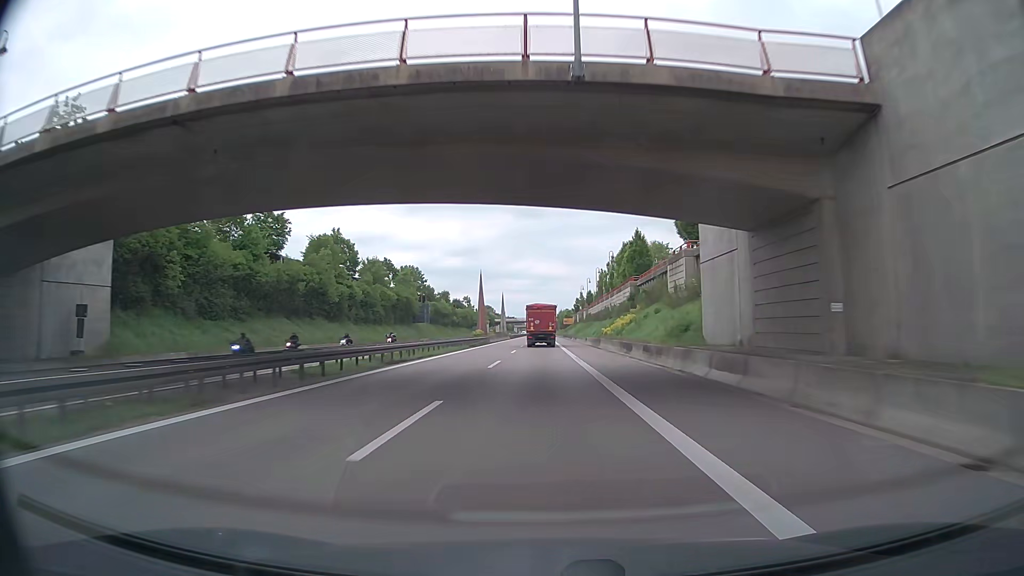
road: trunk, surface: asphalt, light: Day
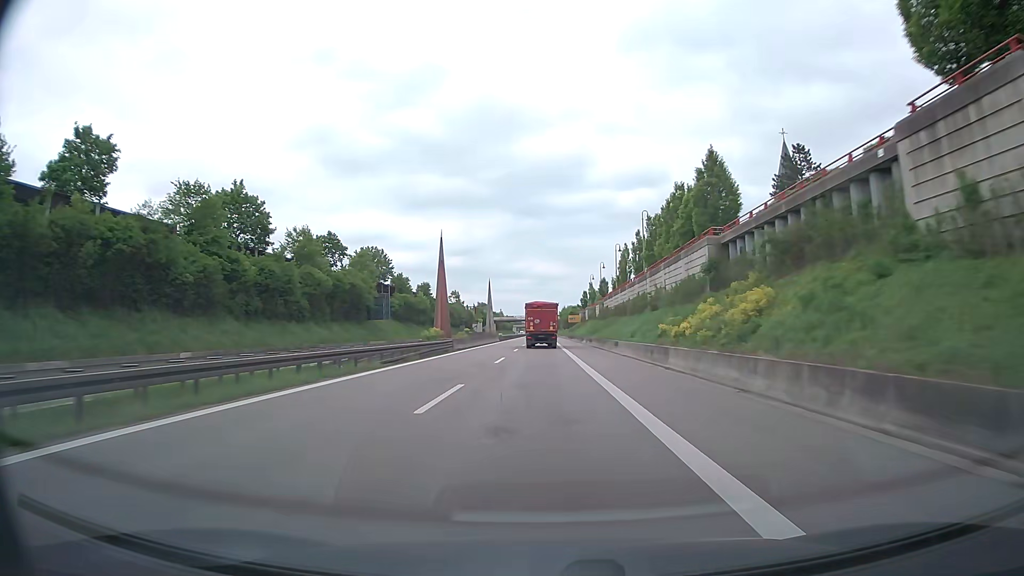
(-0.1, +32.2) m; 0°
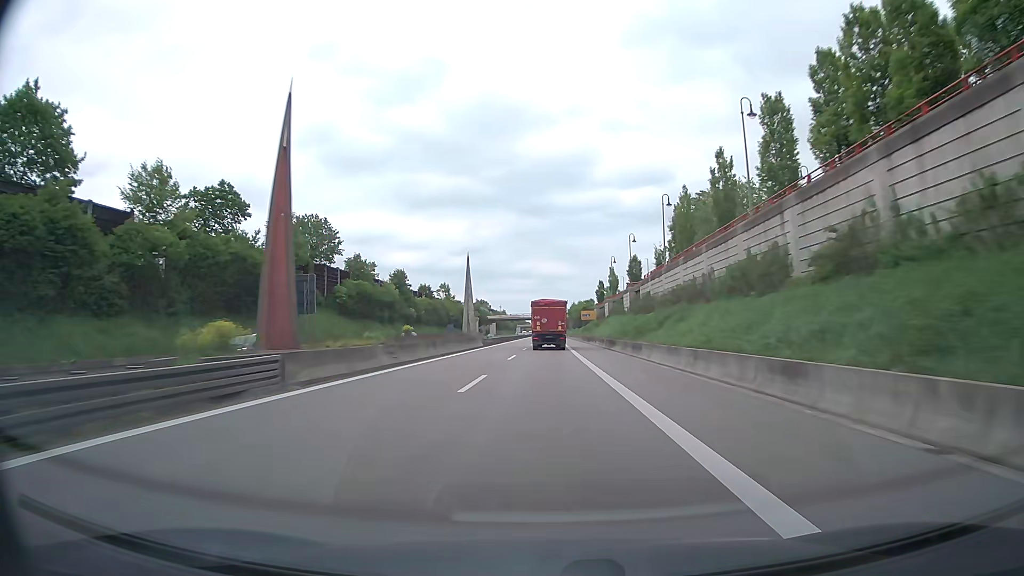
(-0.1, +32.2) m; 0°
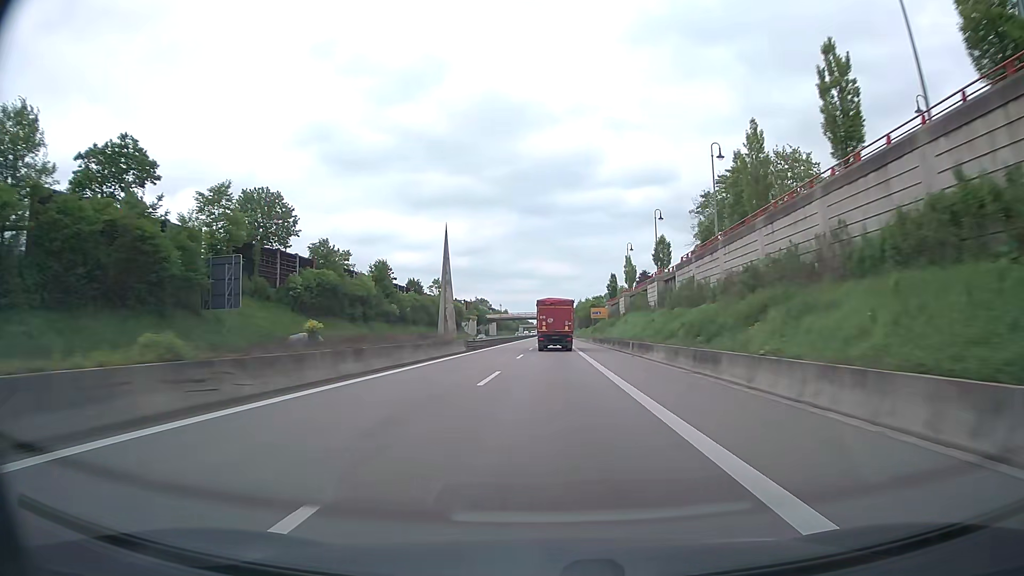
(0.0, +16.1) m; -1°
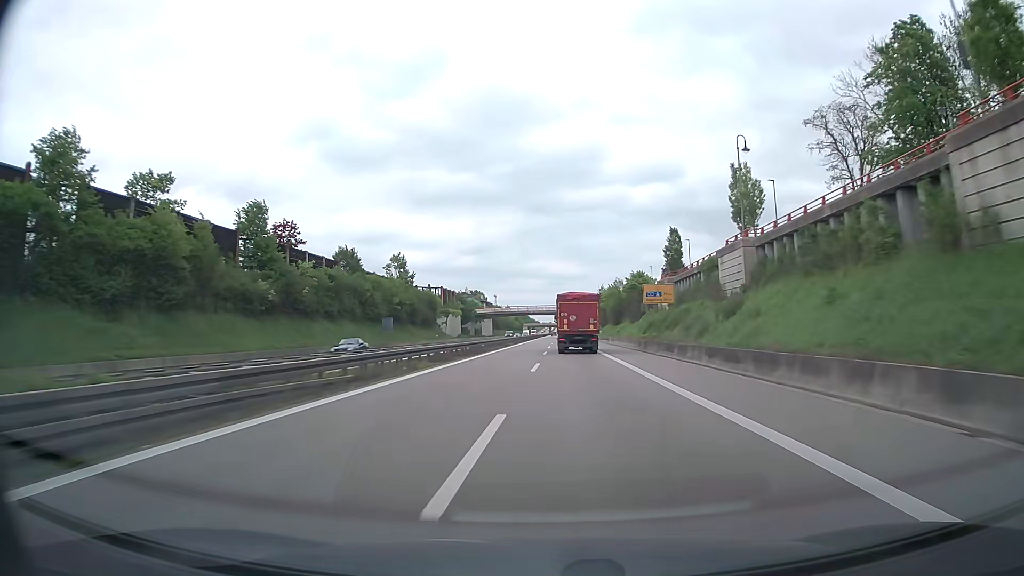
(-0.1, +48.5) m; 0°
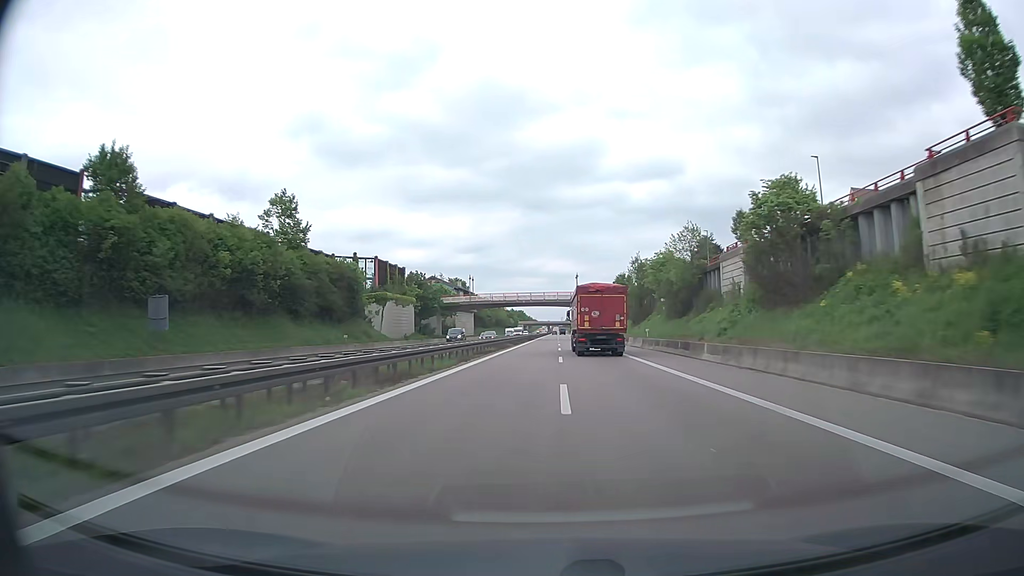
(+0.1, +48.4) m; 0°
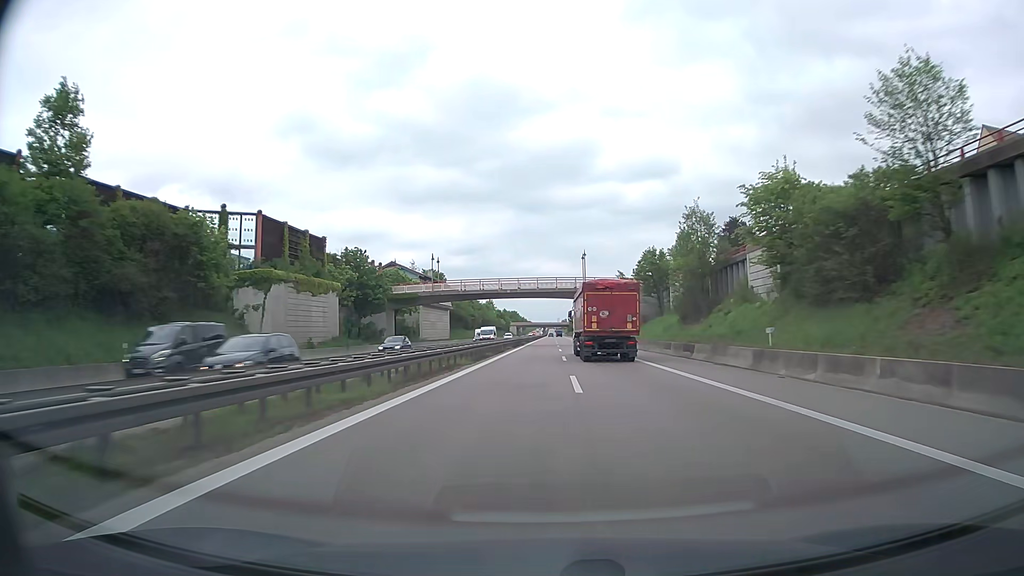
(+0.3, +32.1) m; +1°
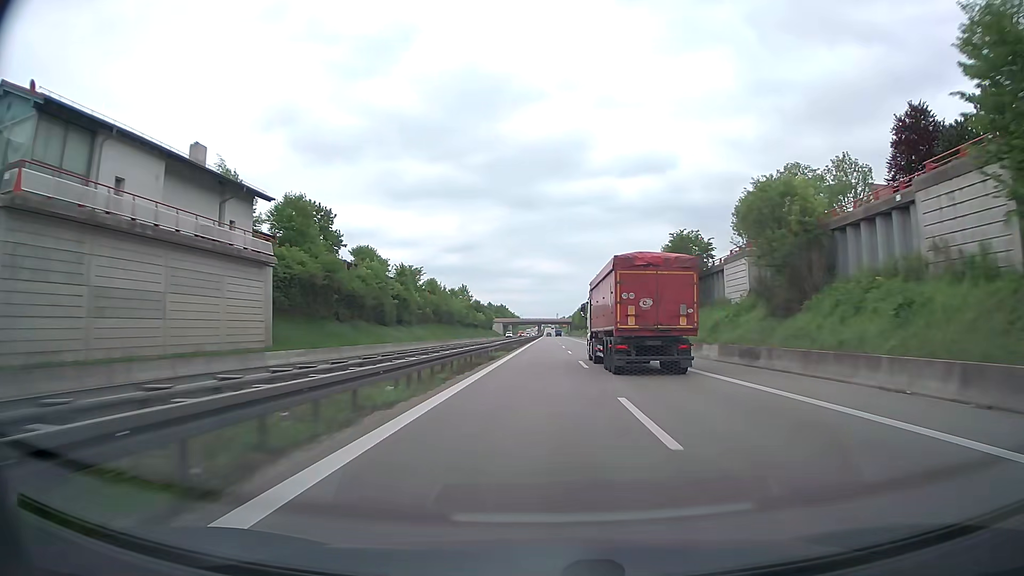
(0.0, +80.0) m; 0°
(0, +10) (0, +20) (0, +30) (0, +40) (0, +50) (0, +60) (0, +70) (0, +80) (0, +90) (0, +100) m
